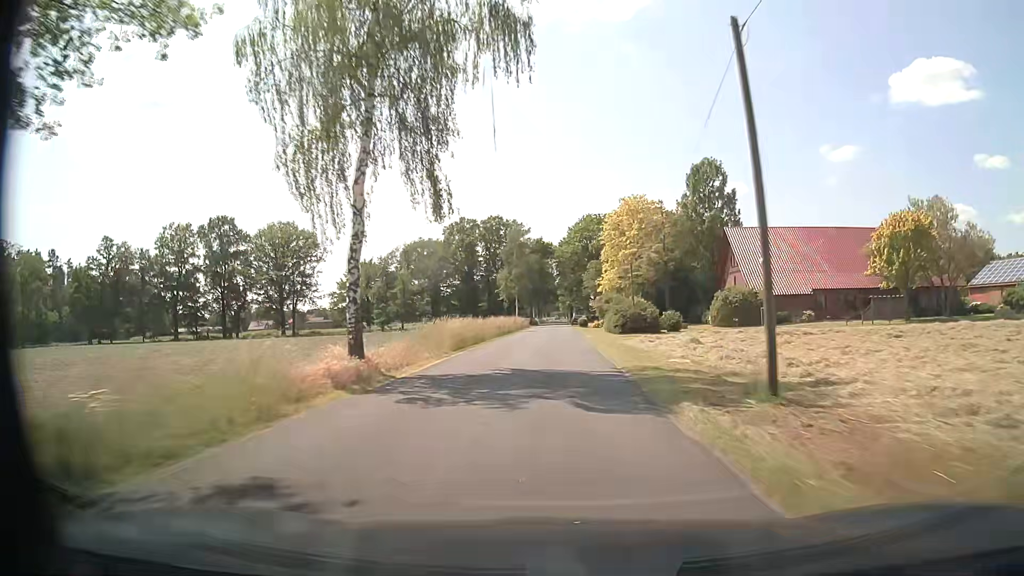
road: residential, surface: paved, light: Day
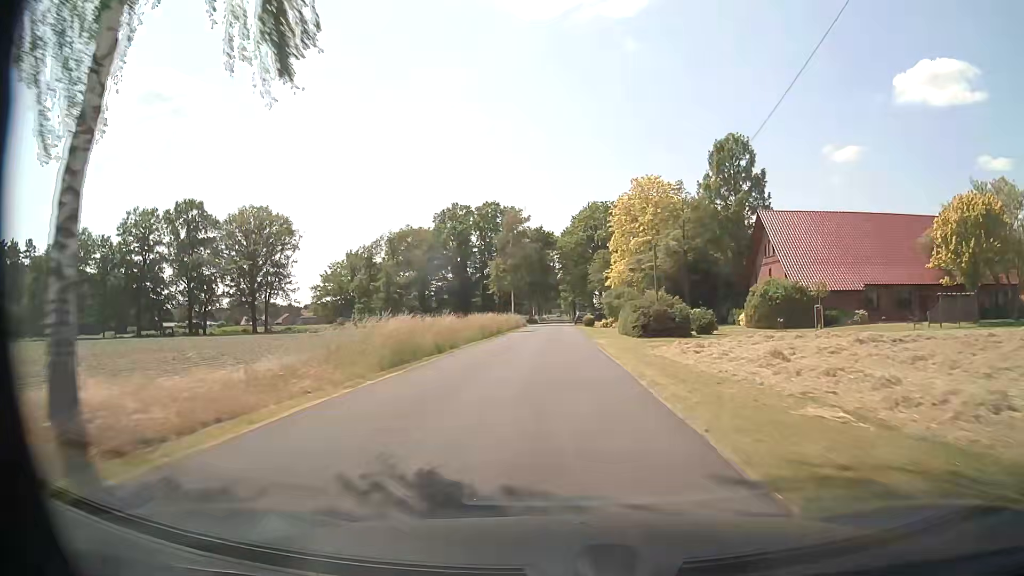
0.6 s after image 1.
(0.0, +11.8) m; 0°
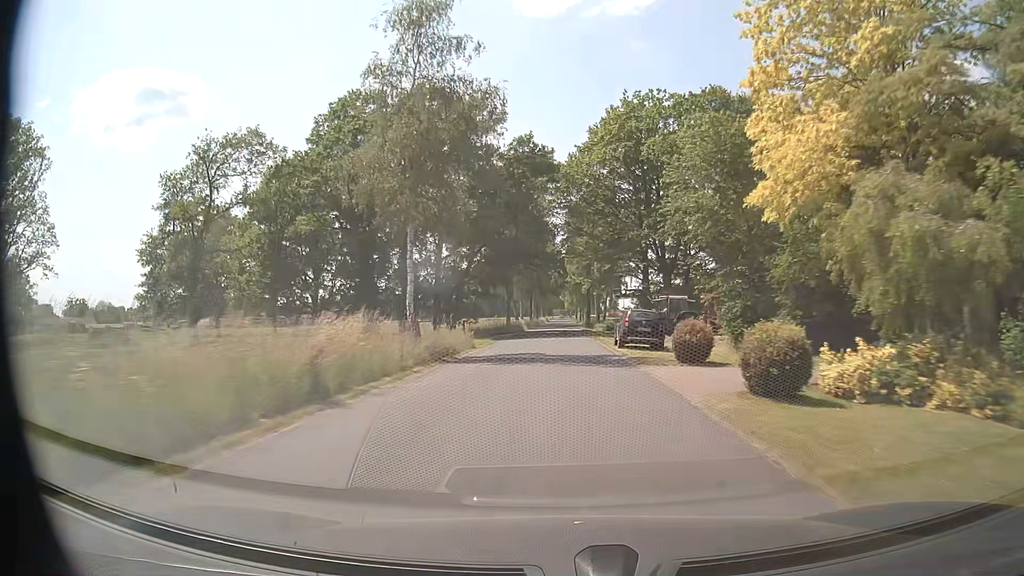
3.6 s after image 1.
(-0.3, +58.6) m; 0°
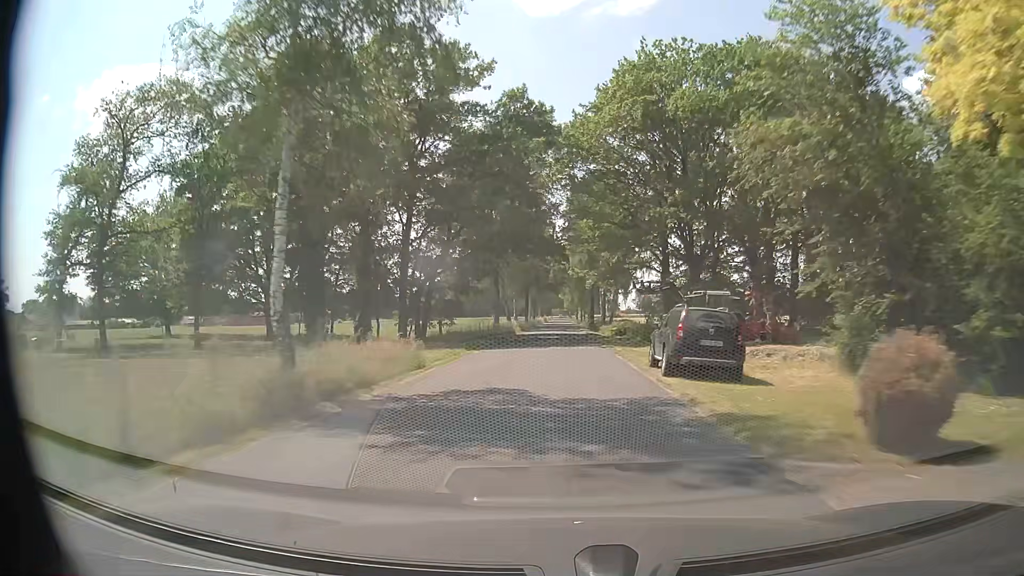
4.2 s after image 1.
(0.0, +11.7) m; 0°
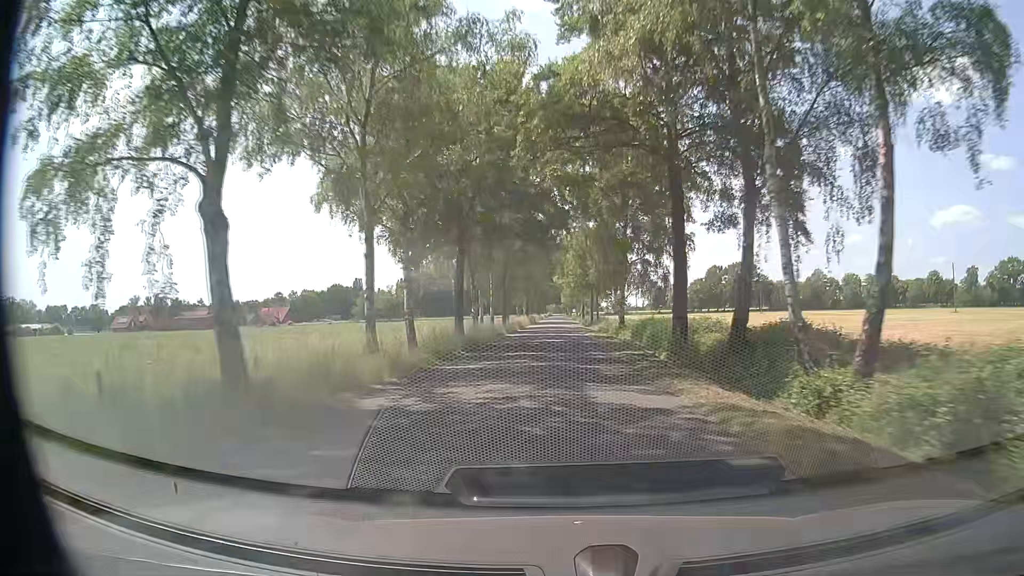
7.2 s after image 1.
(+0.2, +58.4) m; +1°
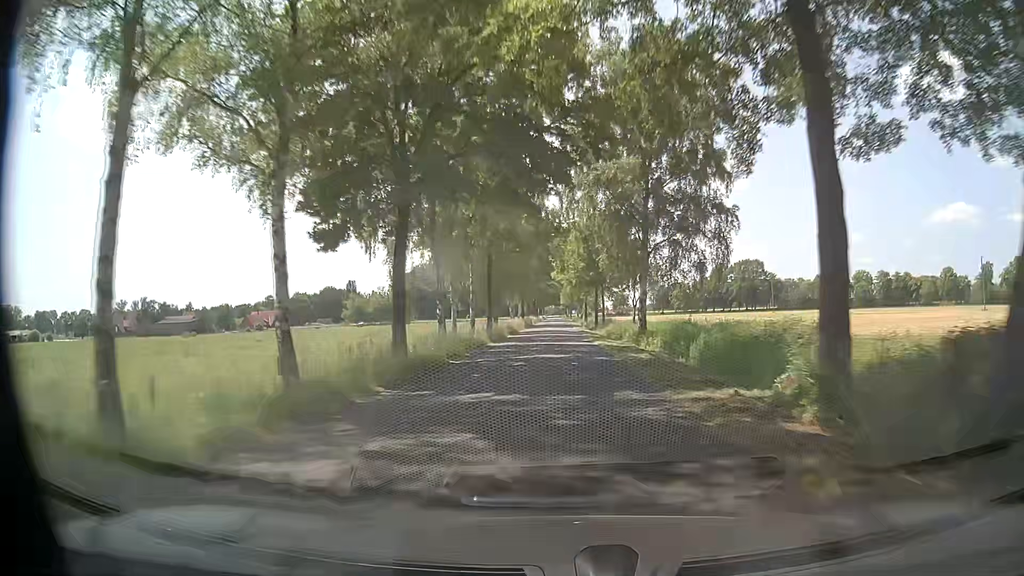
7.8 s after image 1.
(-0.1, +11.8) m; 0°
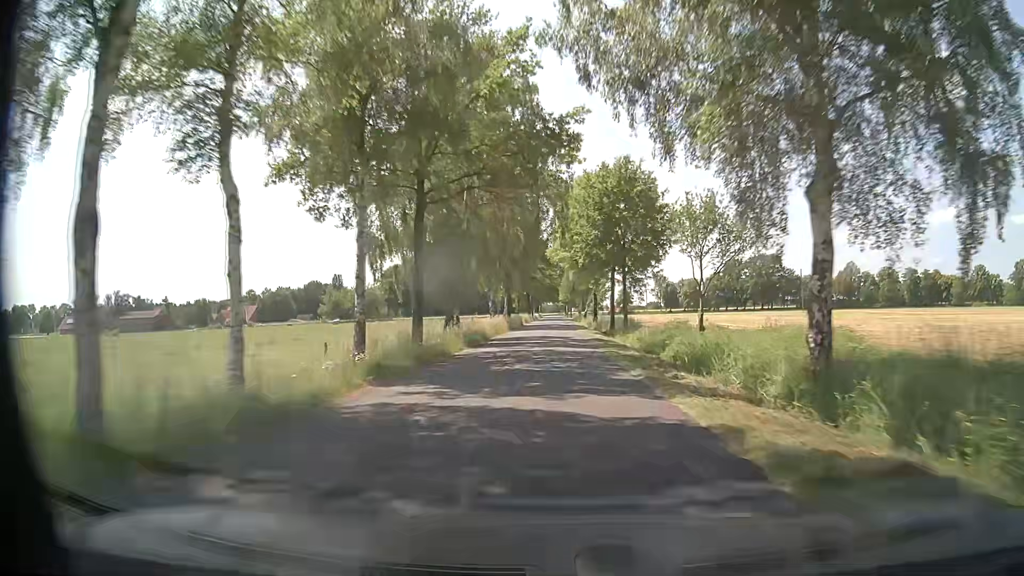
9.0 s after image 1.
(-0.1, +23.7) m; 0°
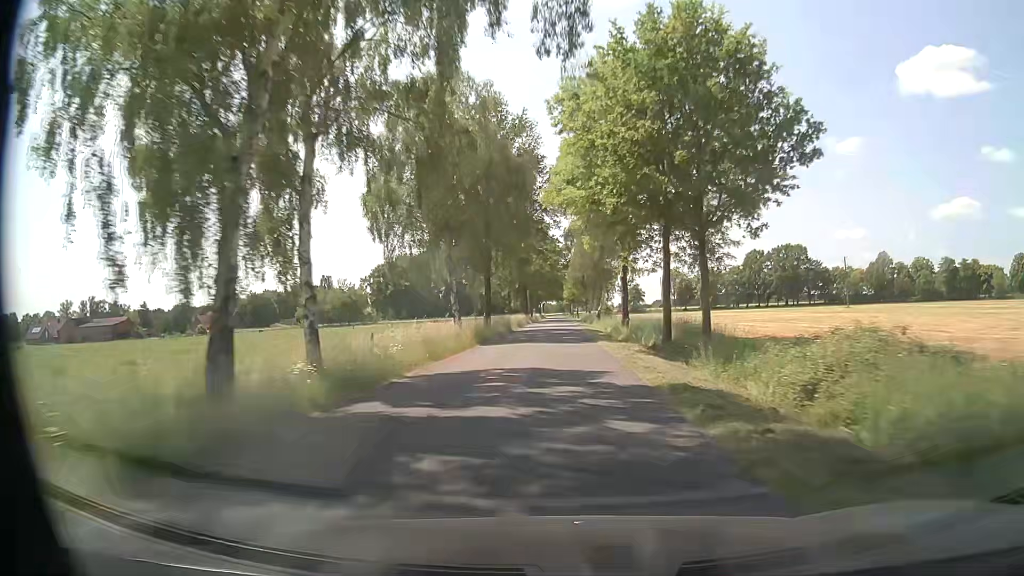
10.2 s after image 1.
(-0.1, +23.8) m; -1°
(0, +10) (0, +20) (0, +30) (0, +40) (0, +50) (0, +60) (0, +70) (0, +80) (0, +90) (0, +100) m
